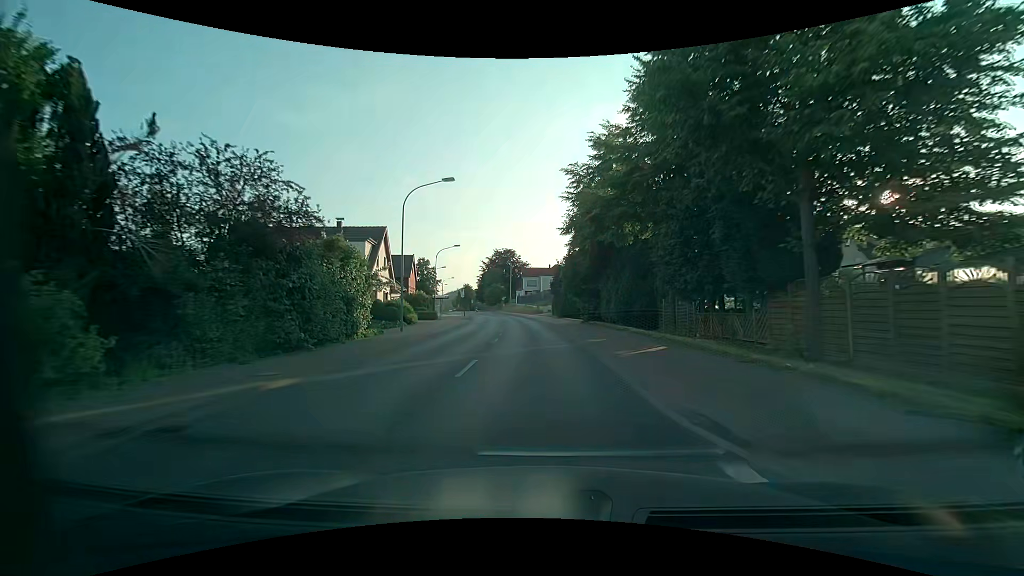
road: secondary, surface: asphalt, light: Day
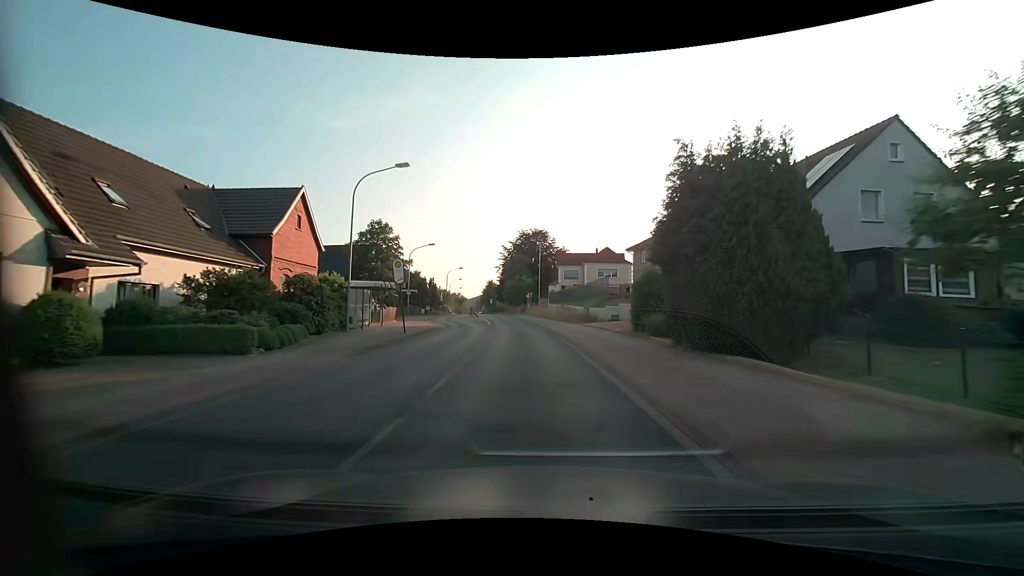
(-1.4, +37.9) m; -4°
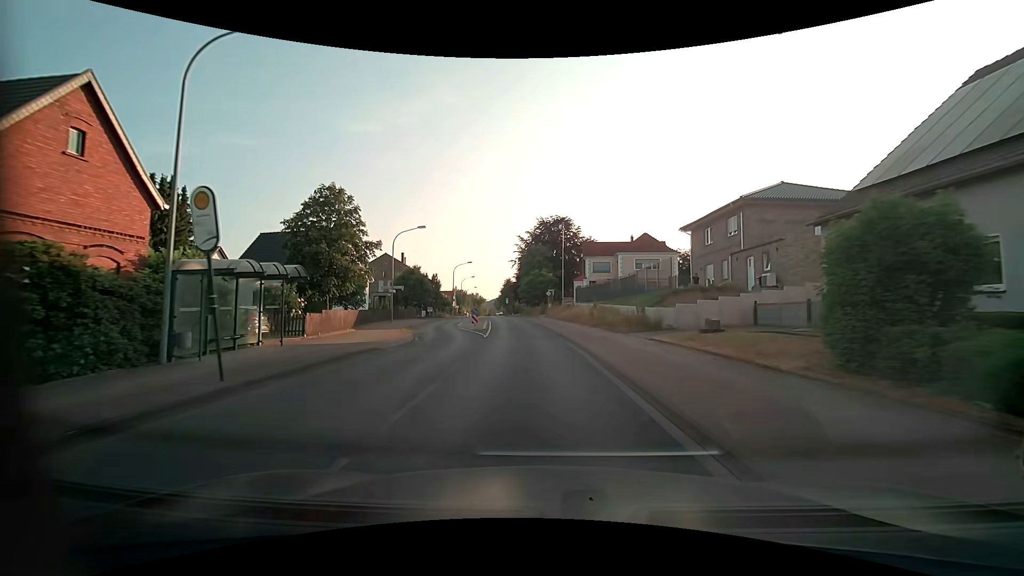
(-0.4, +15.0) m; -2°
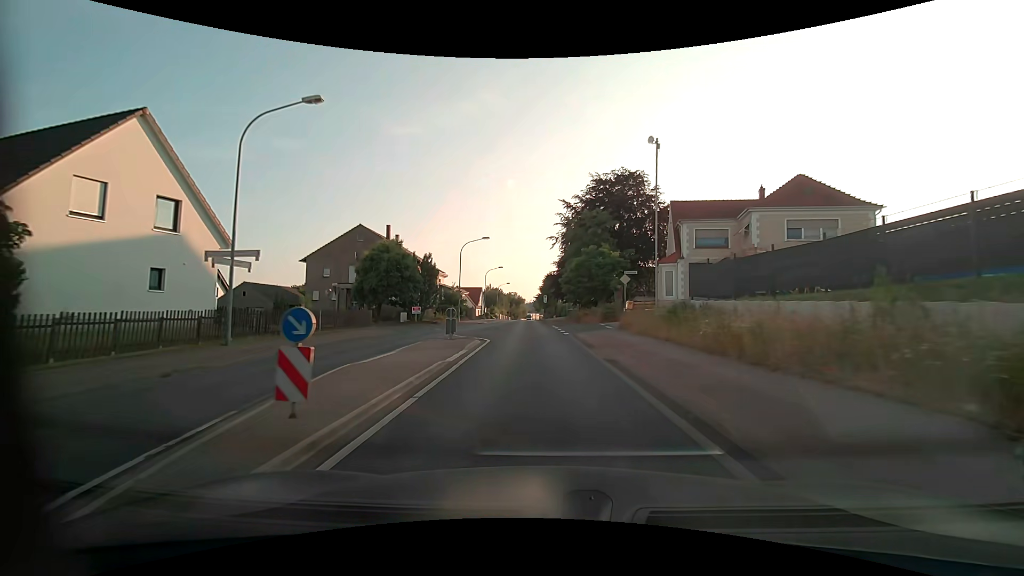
(-1.7, +30.2) m; -5°
(0, +10) (0, +20) (-1, +30) (-1, +40) (-2, +50) (-2, +60) (-2, +70) (-3, +80) (-3, +90) (-4, +100) m
